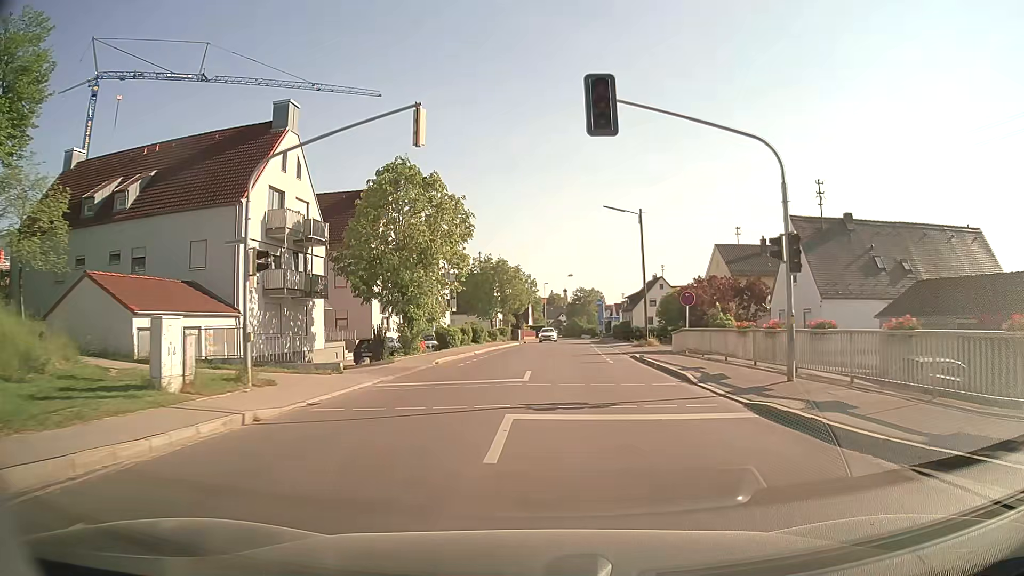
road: tertiary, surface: asphalt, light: Day
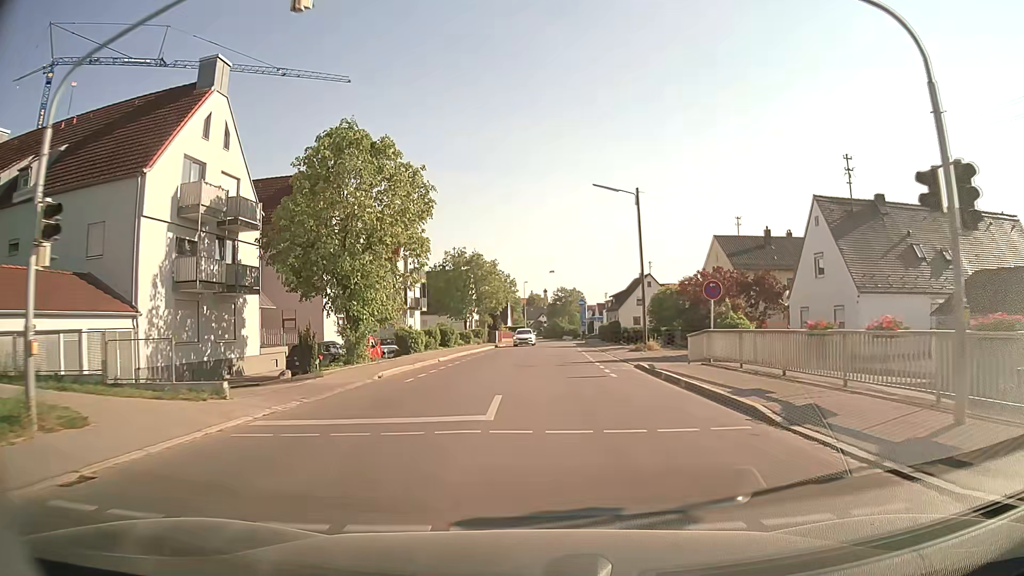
(+0.1, +6.8) m; +2°
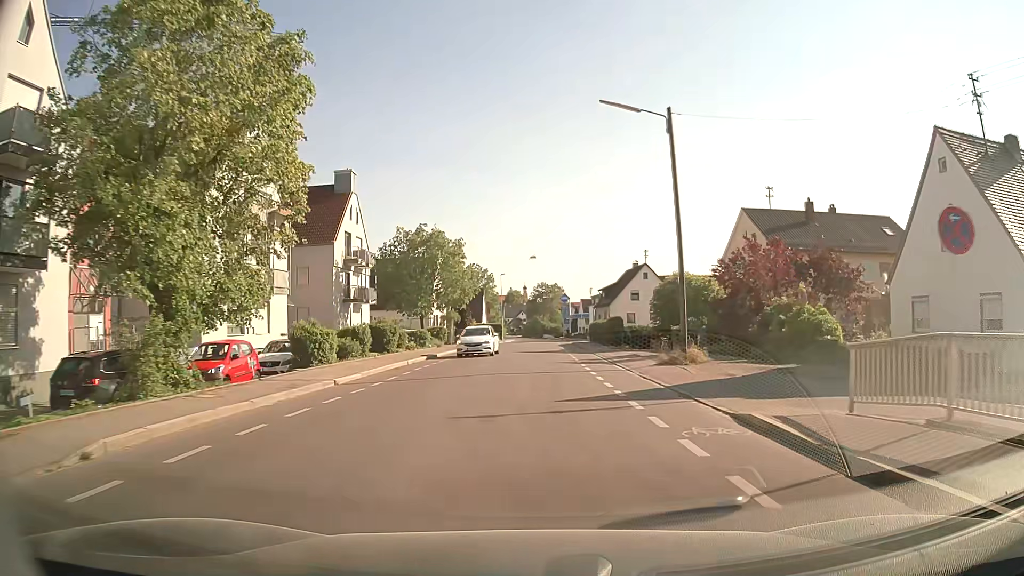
(+0.2, +13.6) m; +1°
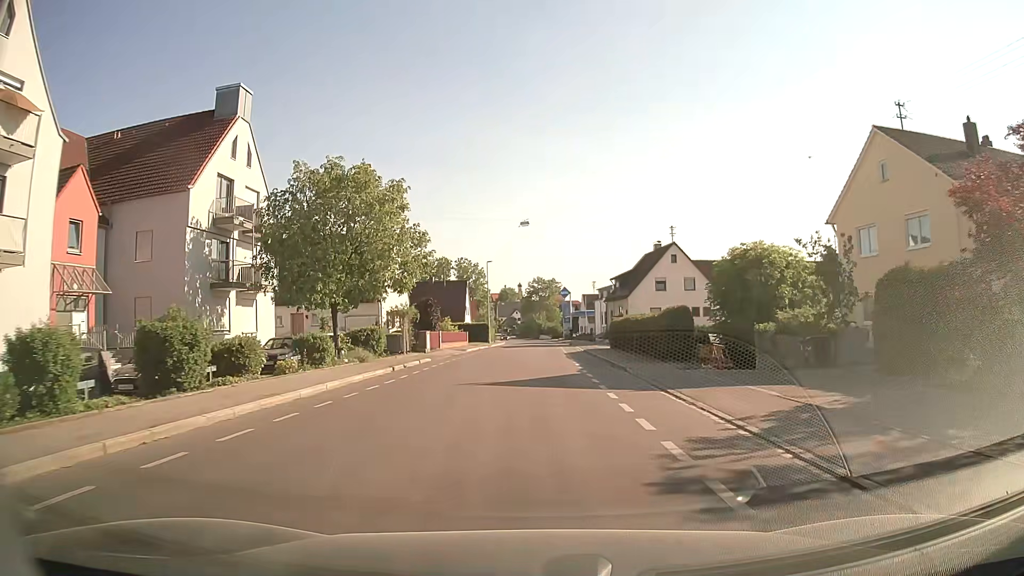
(+0.3, +20.2) m; +1°
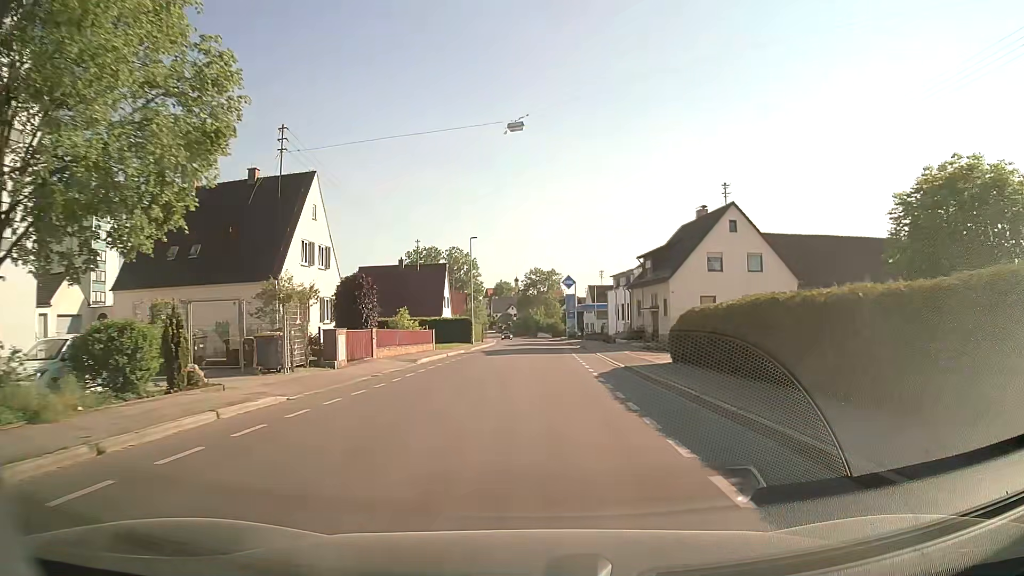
(0.0, +20.0) m; 0°
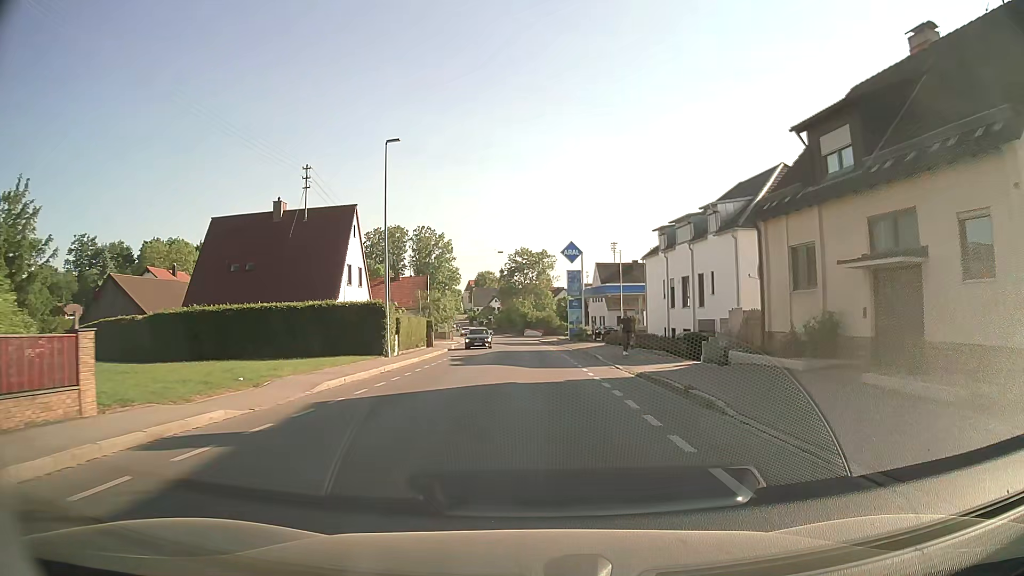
(+0.2, +33.9) m; +1°
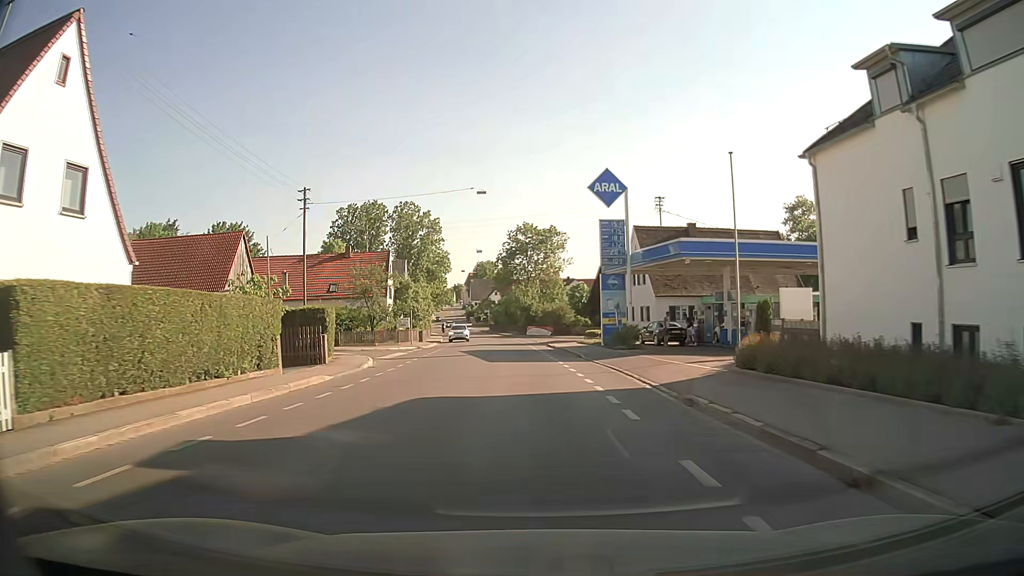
(+0.1, +27.9) m; 0°
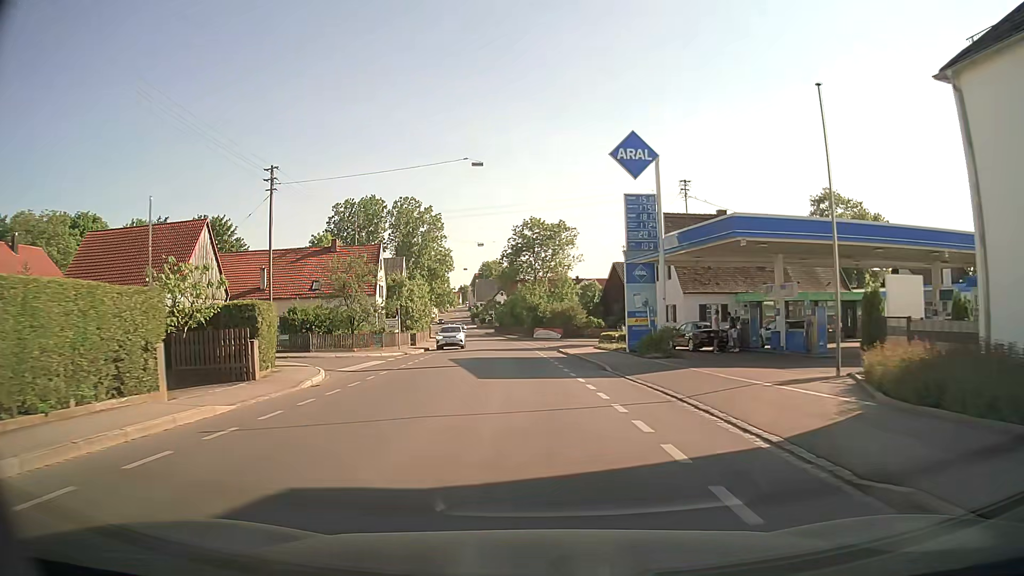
(0.0, +7.1) m; 0°
(0, +10) (-1, +20) (-1, +30) (-2, +40) (-3, +50) (-4, +60) (-5, +70) (-7, +80) (-8, +90) (-10, +99) m
